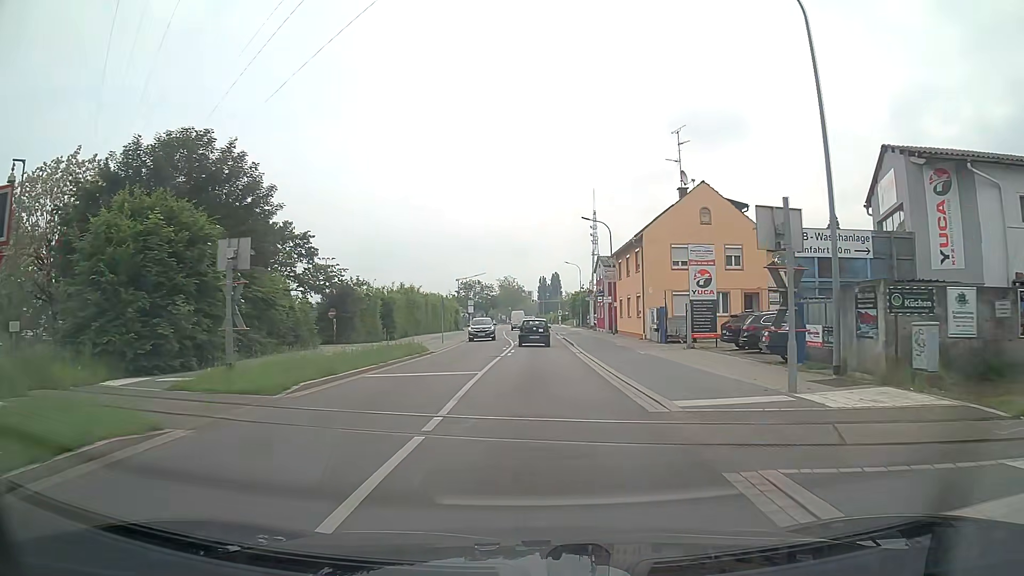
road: unclassified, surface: asphalt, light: Day
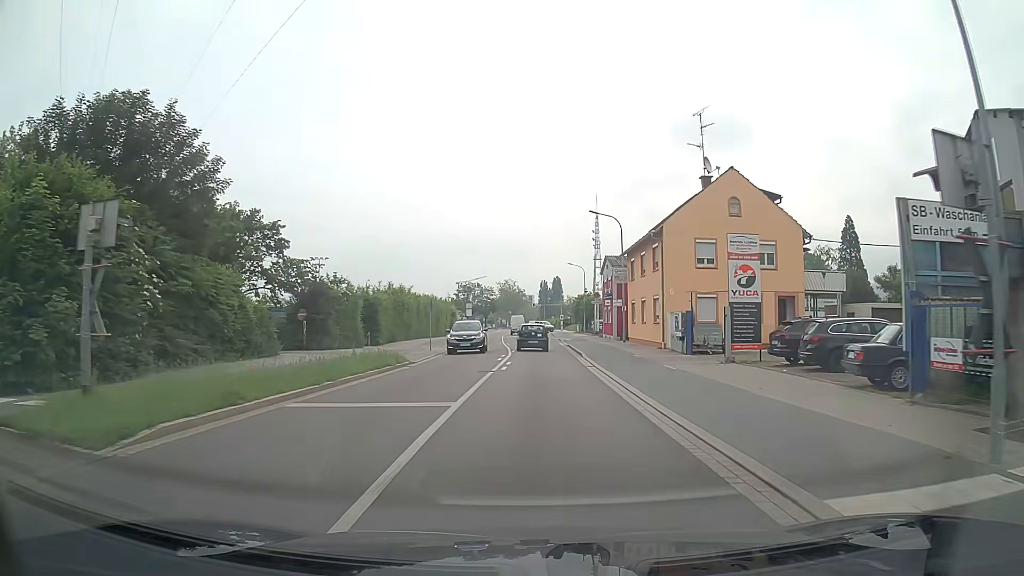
(0.0, +5.7) m; 0°
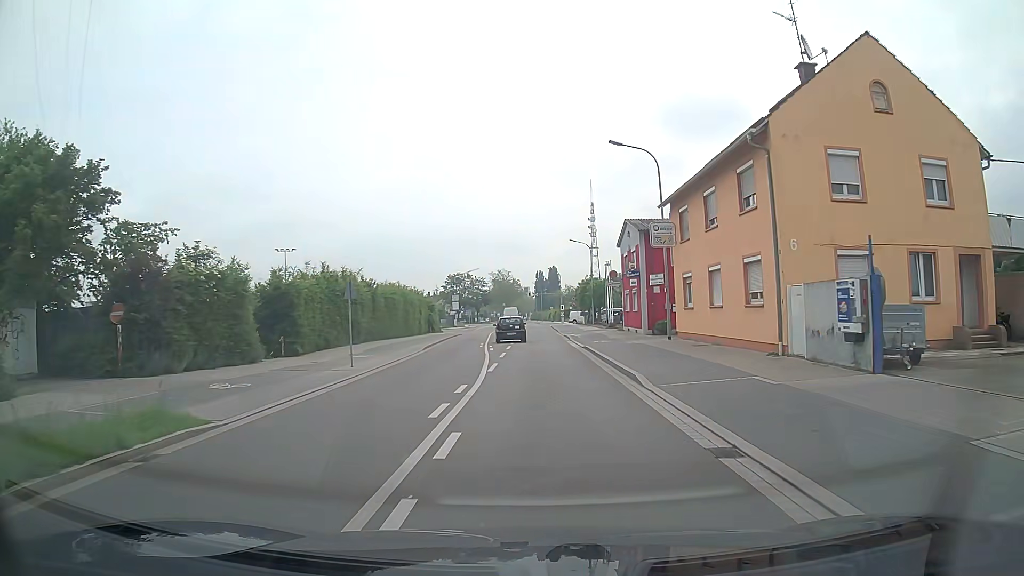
(+0.2, +16.9) m; +1°
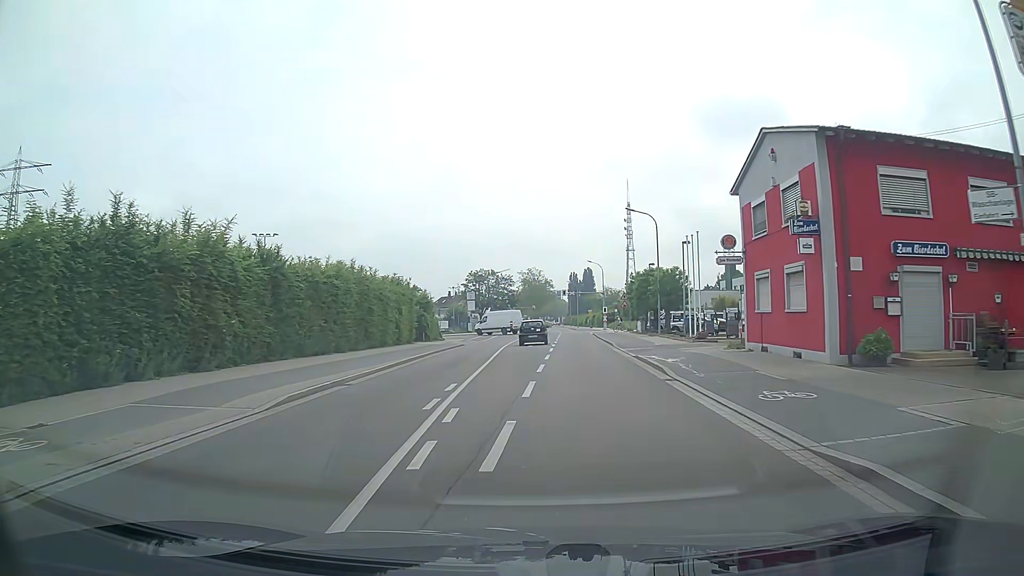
(-0.3, +23.4) m; -3°
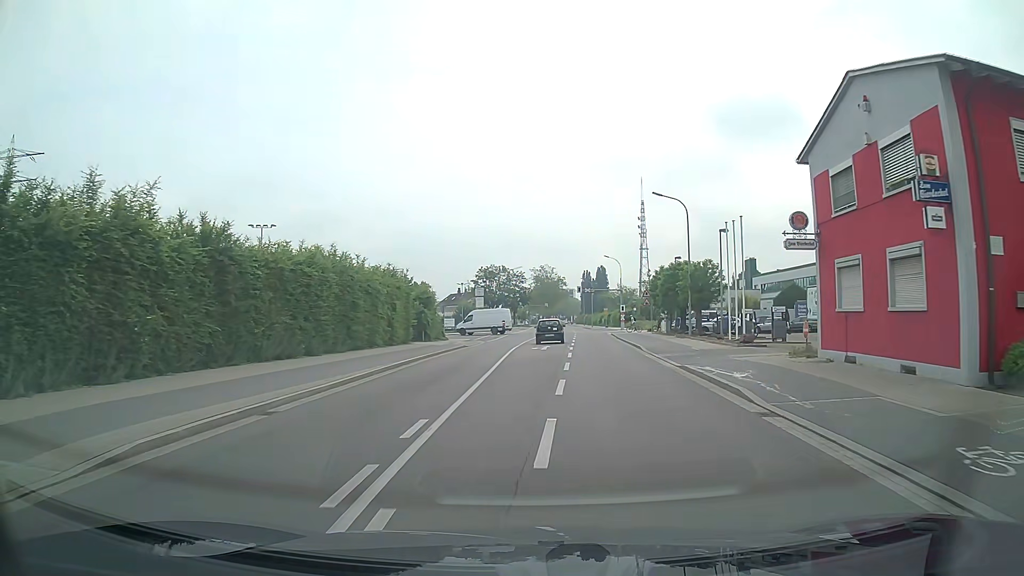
(0.0, +5.9) m; 0°
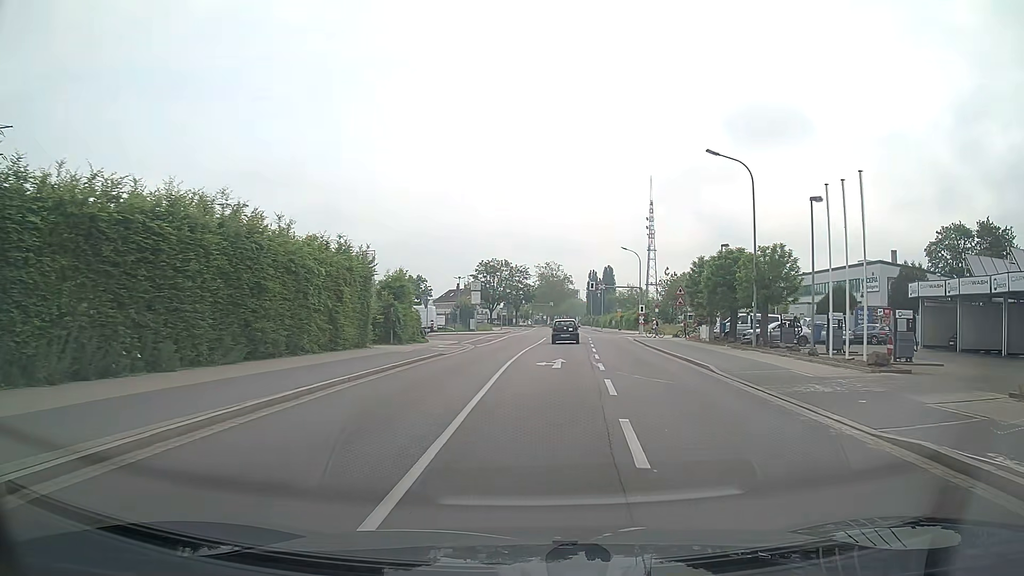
(-0.2, +12.1) m; -1°
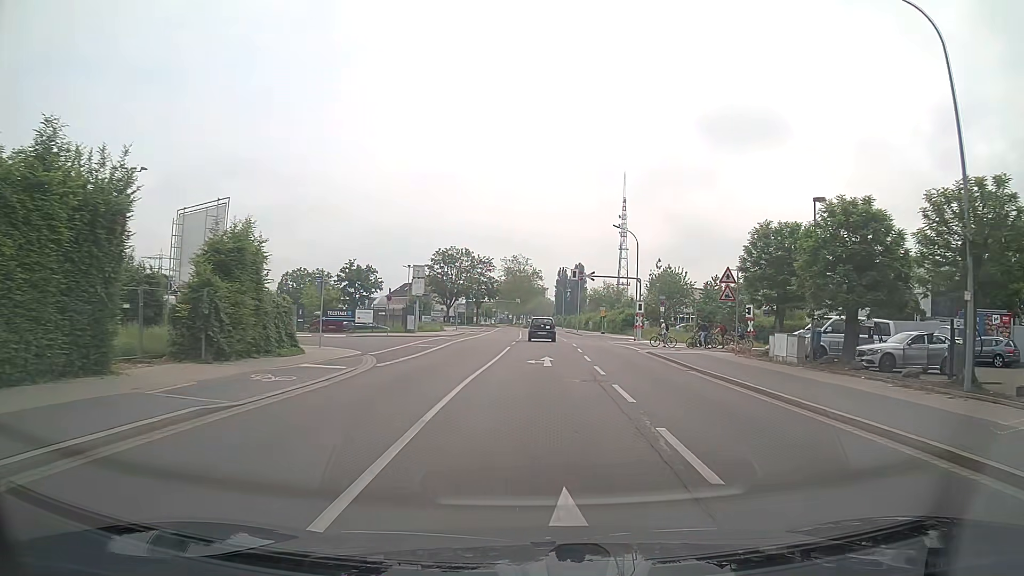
(+0.6, +18.6) m; +3°
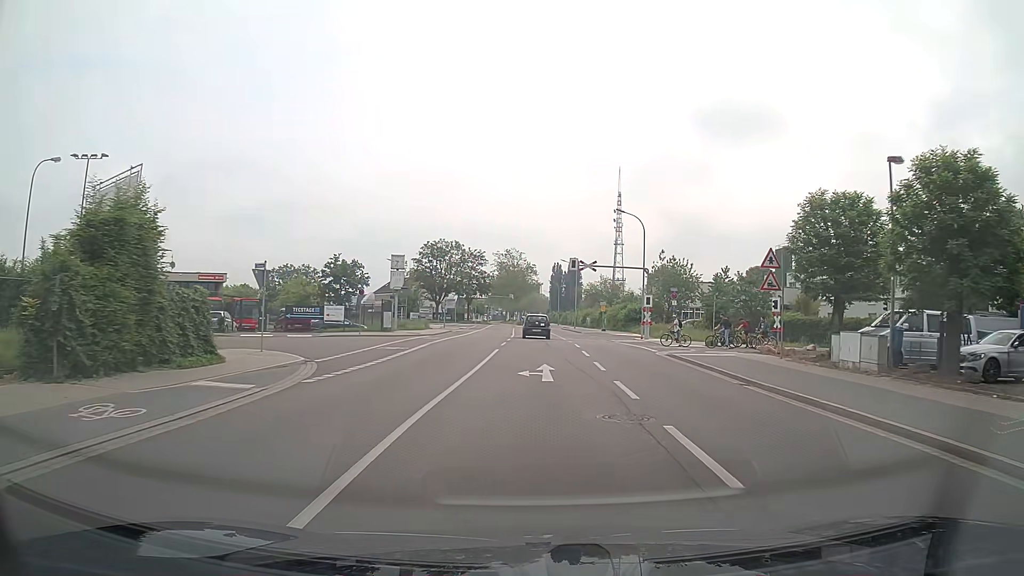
(0.0, +6.4) m; 0°
(0, +10) (0, +20) (0, +30) (0, +40) (0, +50) (0, +60) (0, +70) (-1, +80) (-7, +87) (-16, +92) m
